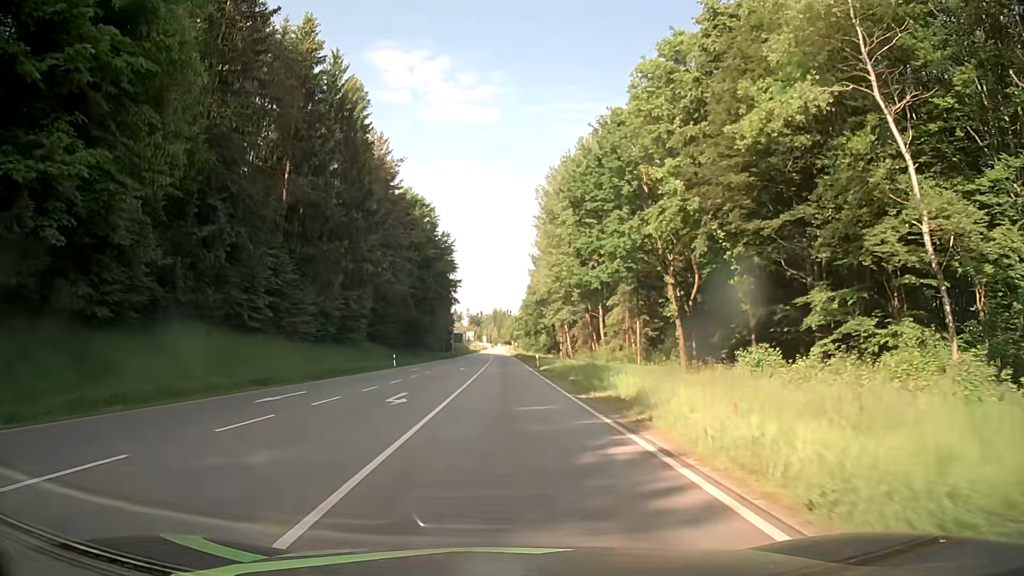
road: secondary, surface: asphalt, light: Day
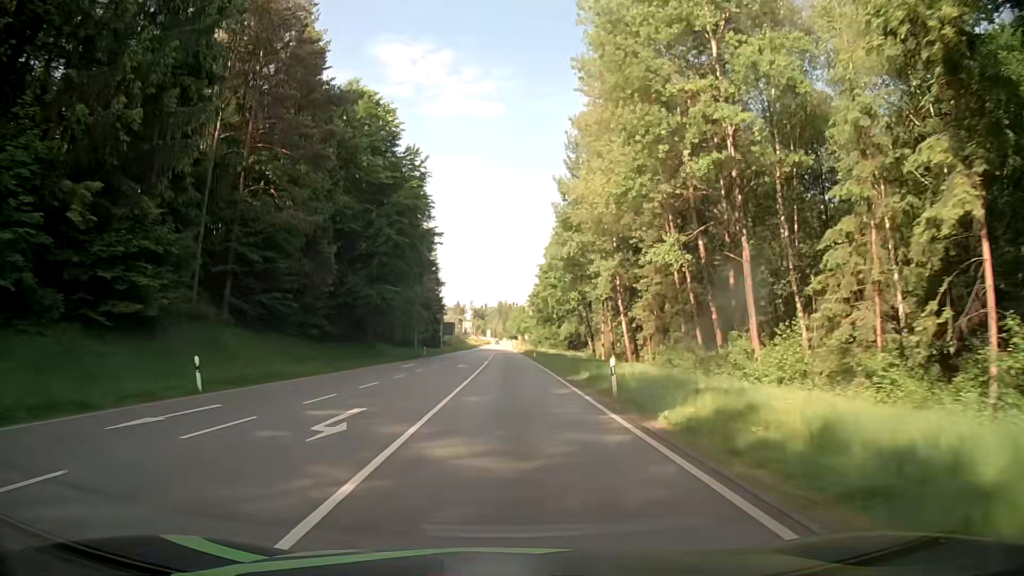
(-0.2, +38.1) m; 0°
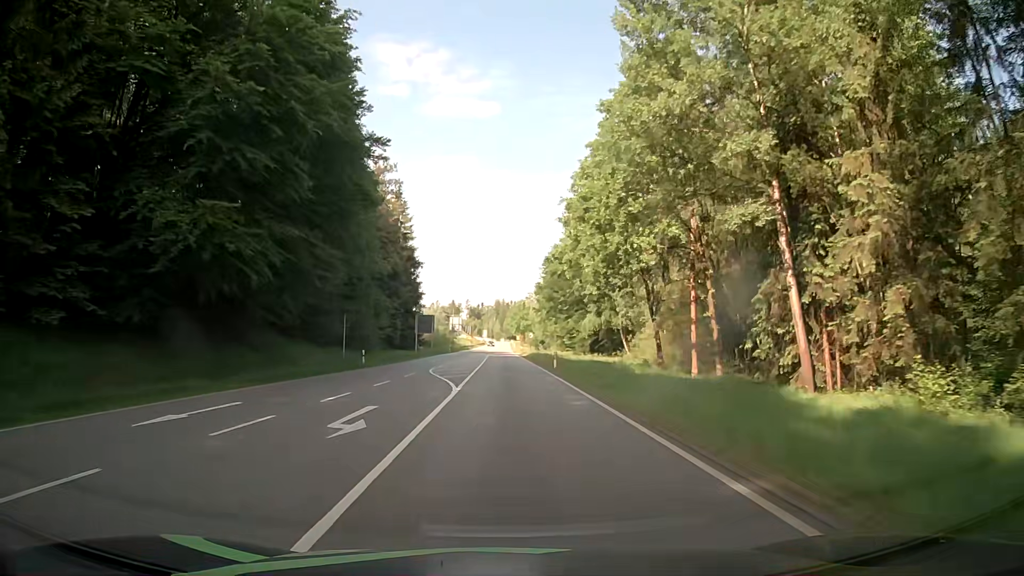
(-0.3, +29.7) m; 0°
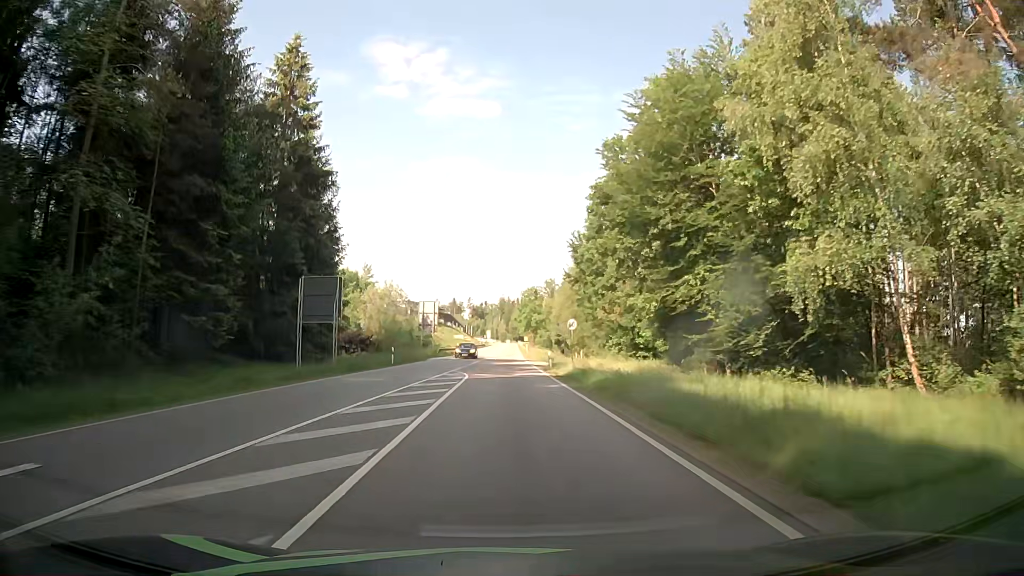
(0.0, +48.7) m; 0°
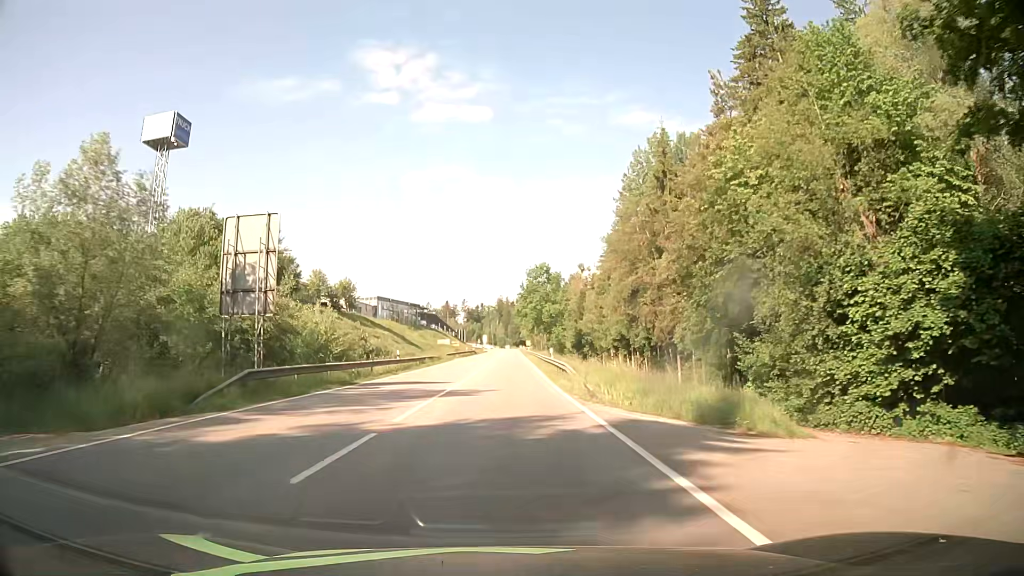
(-0.1, +50.8) m; 0°
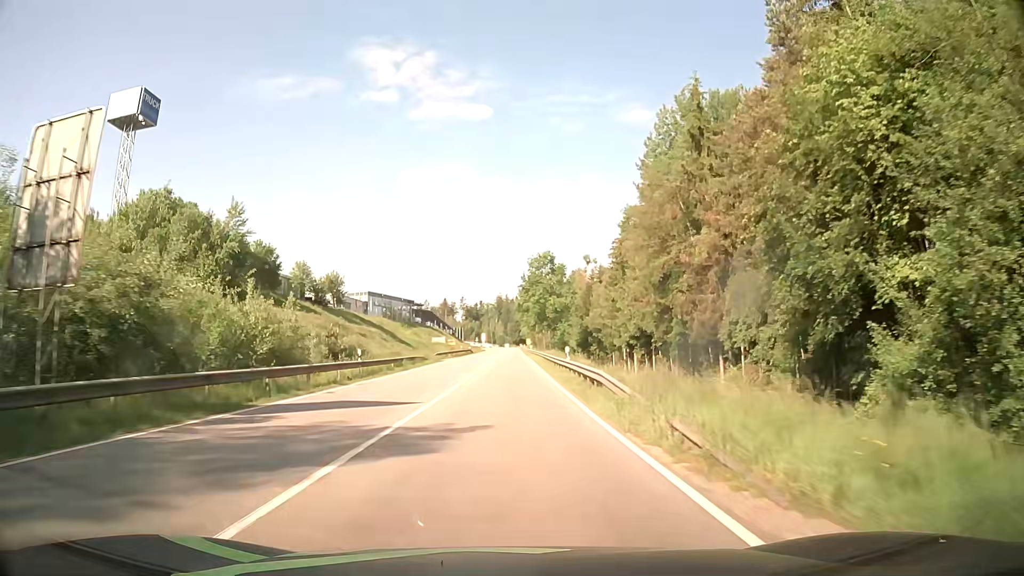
(0.0, +10.9) m; 0°
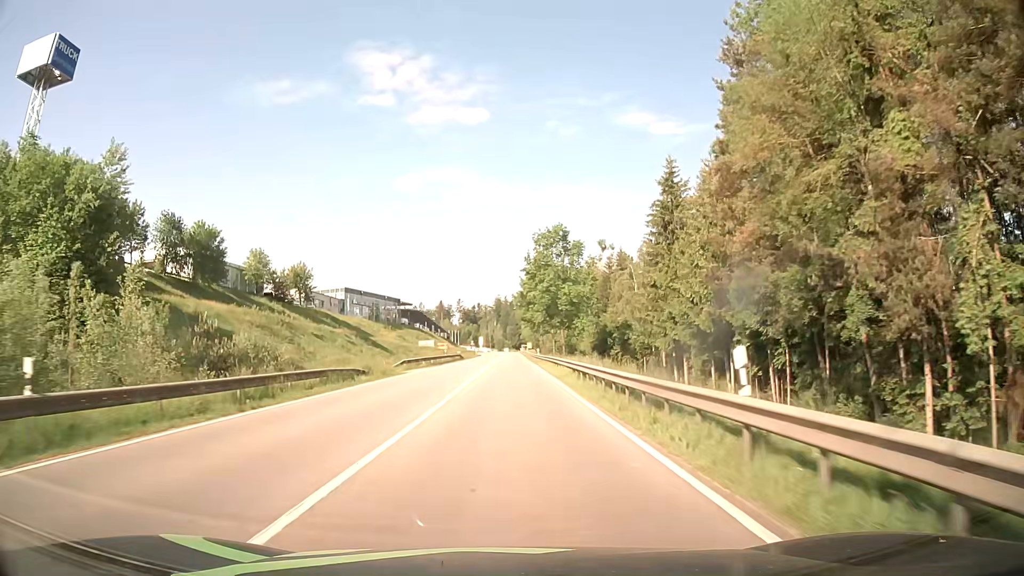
(+0.1, +22.8) m; +1°
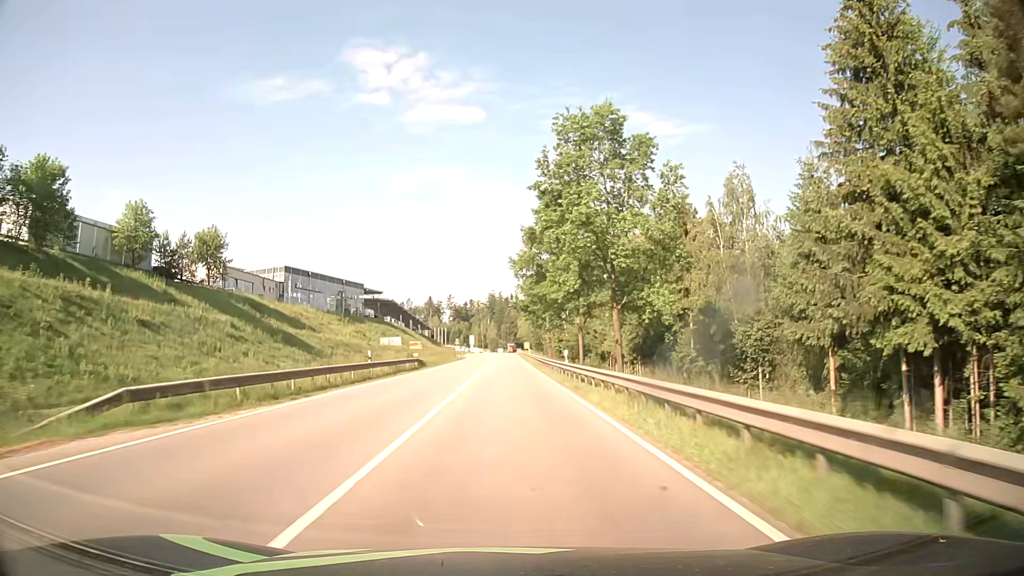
(-0.2, +36.3) m; 0°
(0, +10) (0, +20) (0, +30) (0, +40) (0, +50) (0, +60) (0, +70) (0, +80) (0, +90) (0, +100) m
